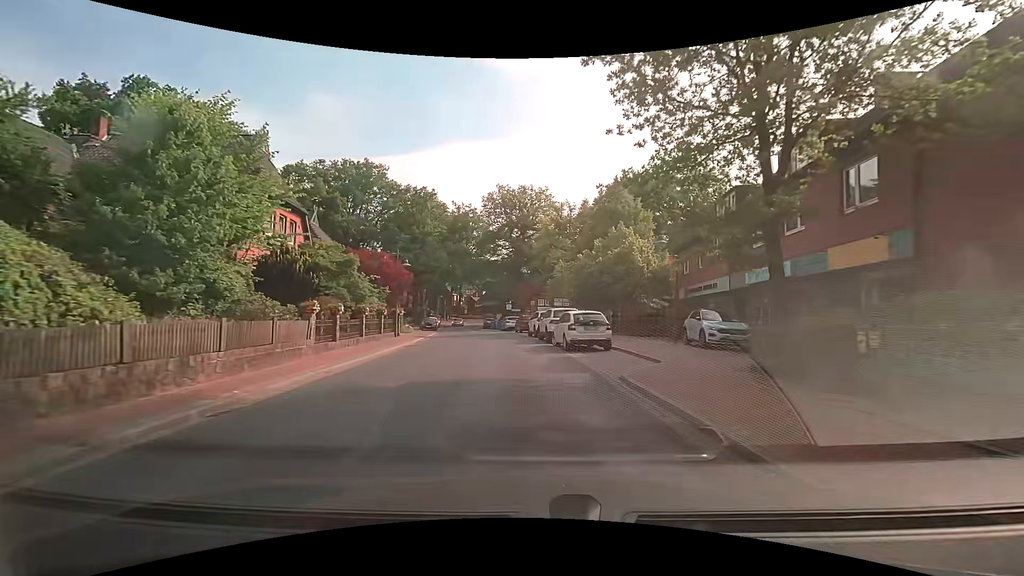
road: secondary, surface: asphalt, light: Day
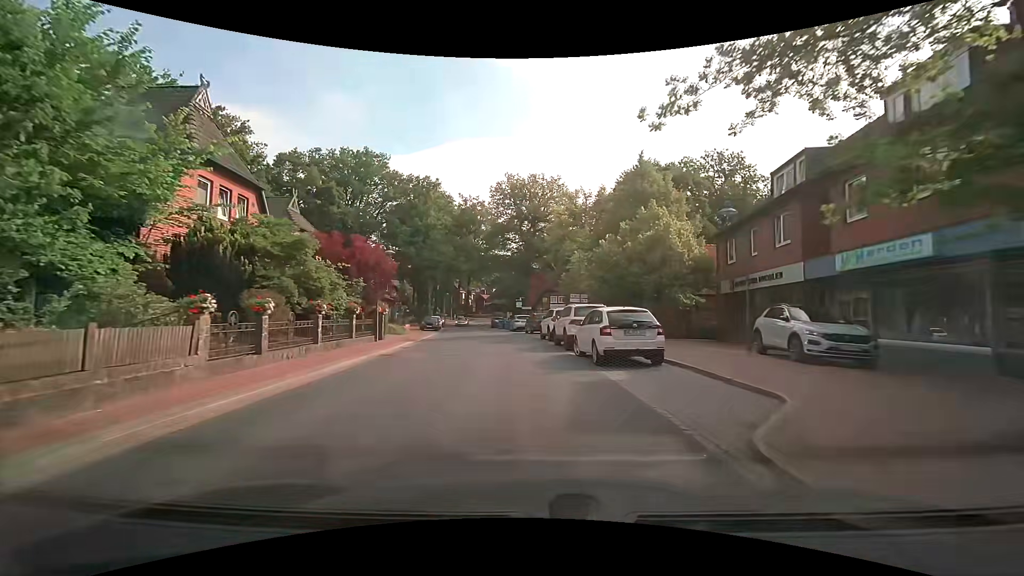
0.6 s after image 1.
(0.0, +5.7) m; +1°
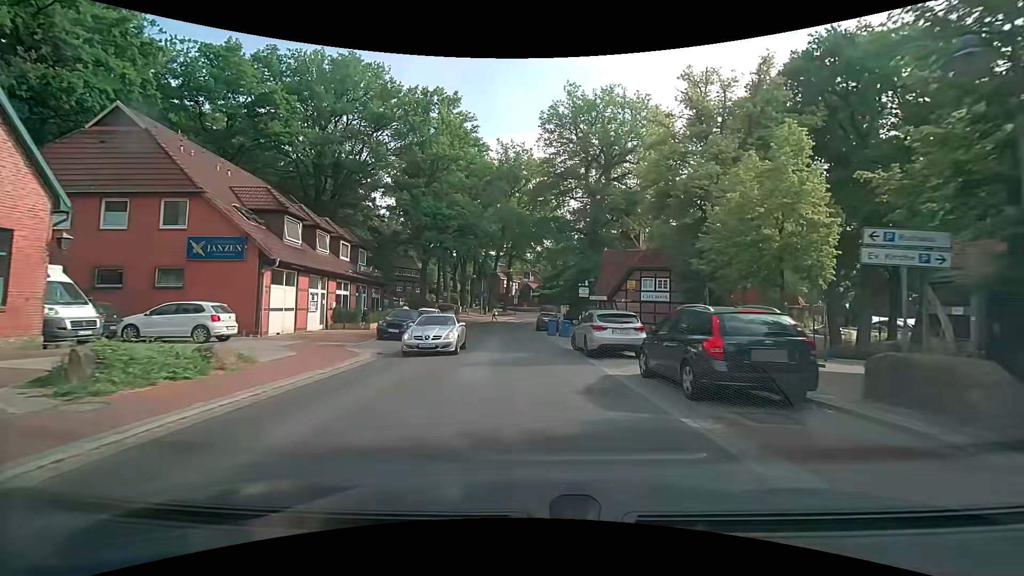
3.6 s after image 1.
(-2.5, +28.1) m; -8°
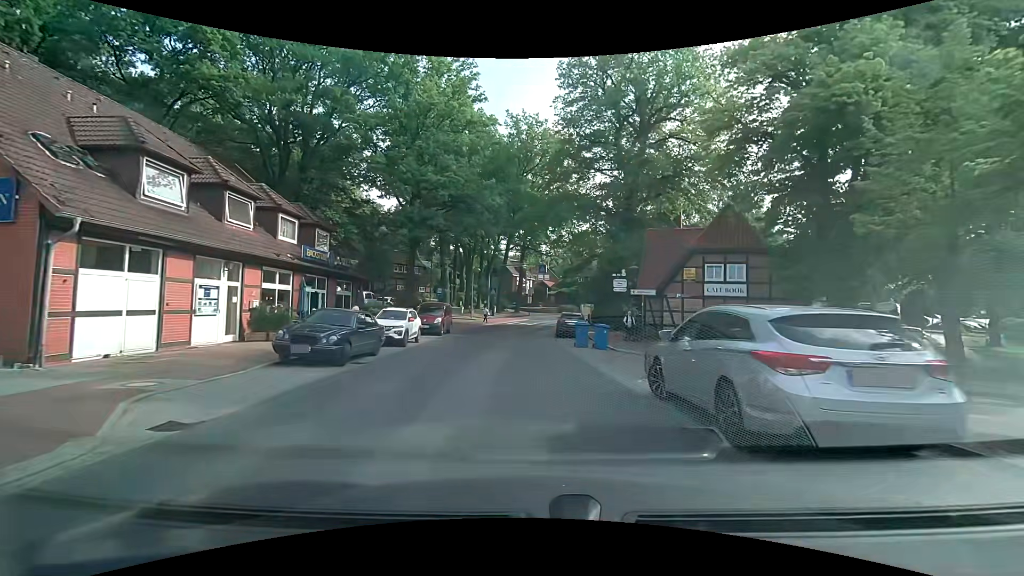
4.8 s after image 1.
(-0.1, +10.5) m; -2°
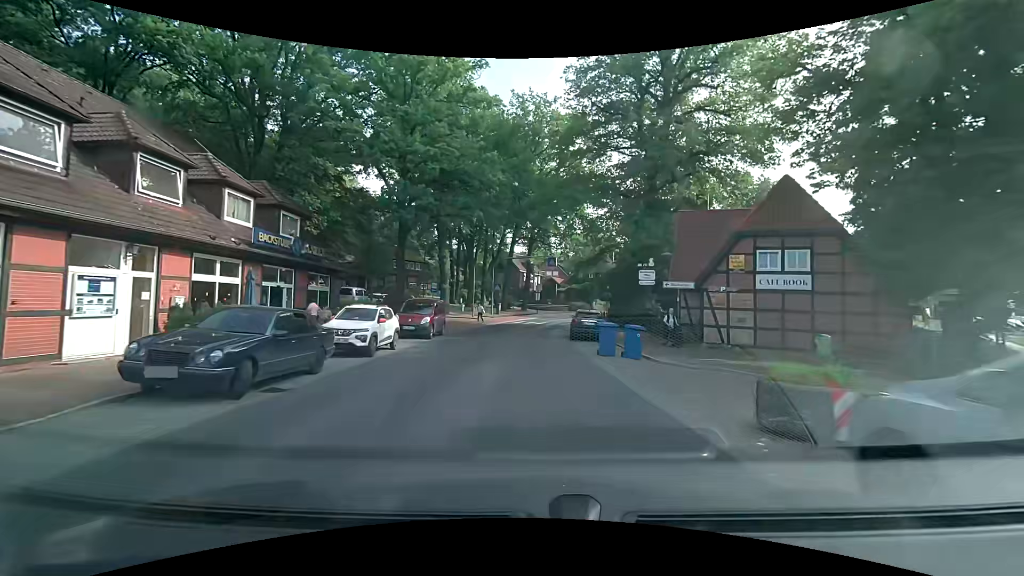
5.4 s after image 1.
(-0.1, +5.1) m; -1°
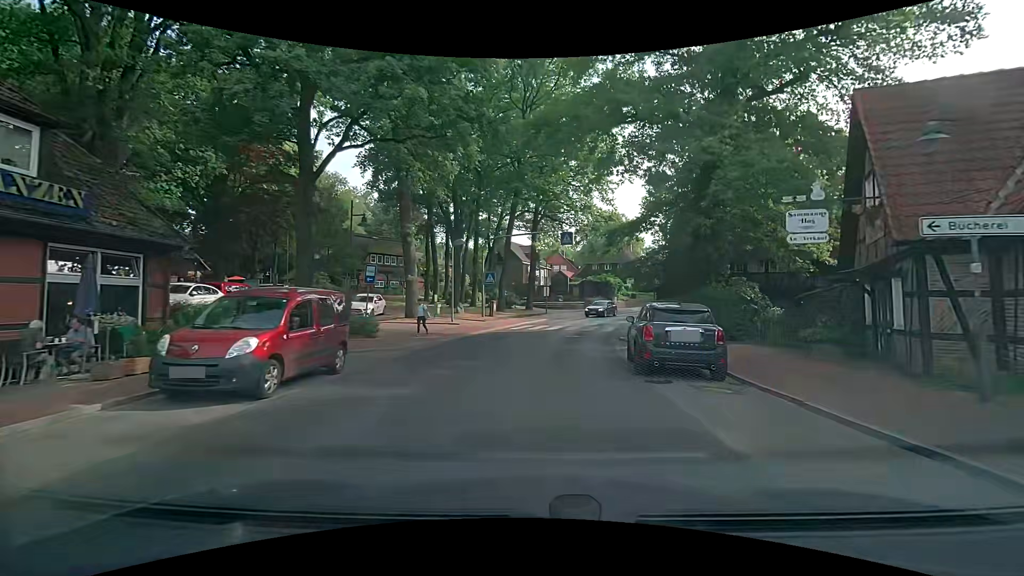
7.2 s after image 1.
(-0.1, +14.3) m; 0°
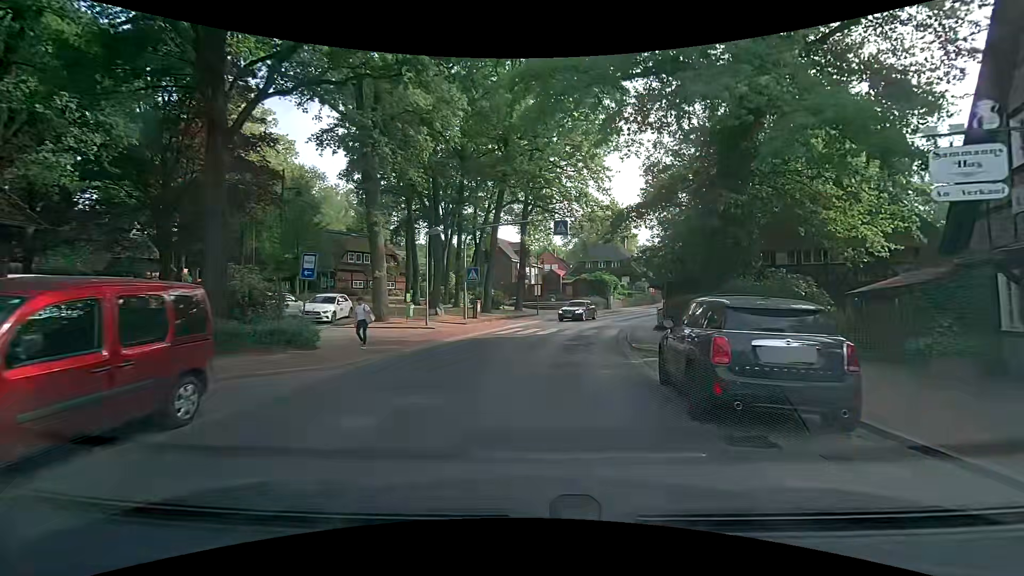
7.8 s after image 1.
(0.0, +4.4) m; +1°
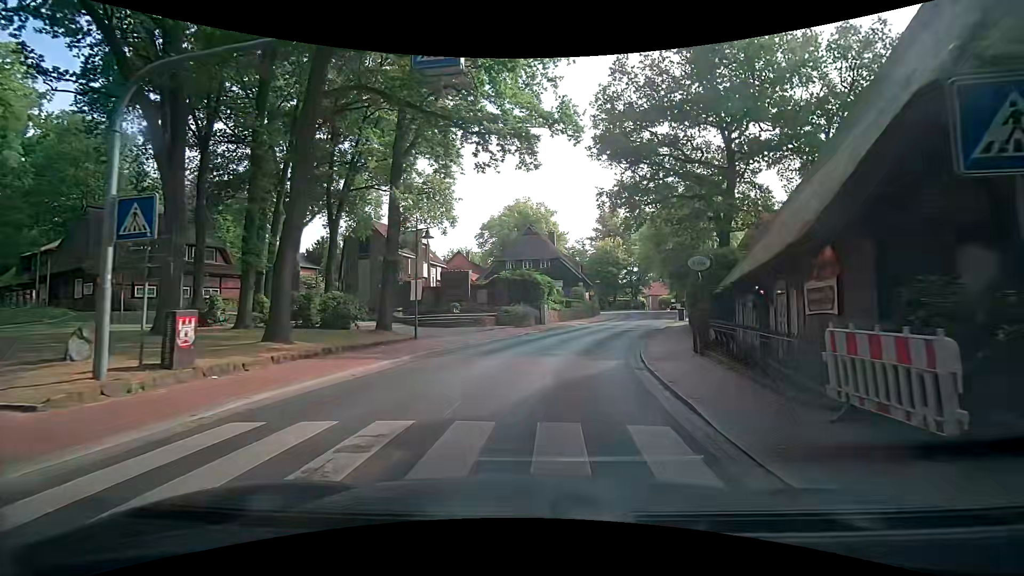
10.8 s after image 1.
(+1.4, +20.5) m; +7°
(+1, +10) (+3, +20) (+6, +29) (+9, +39) (+13, +48) (+16, +58) (+19, +67) (+21, +77) (+24, +86) (+27, +96) m
